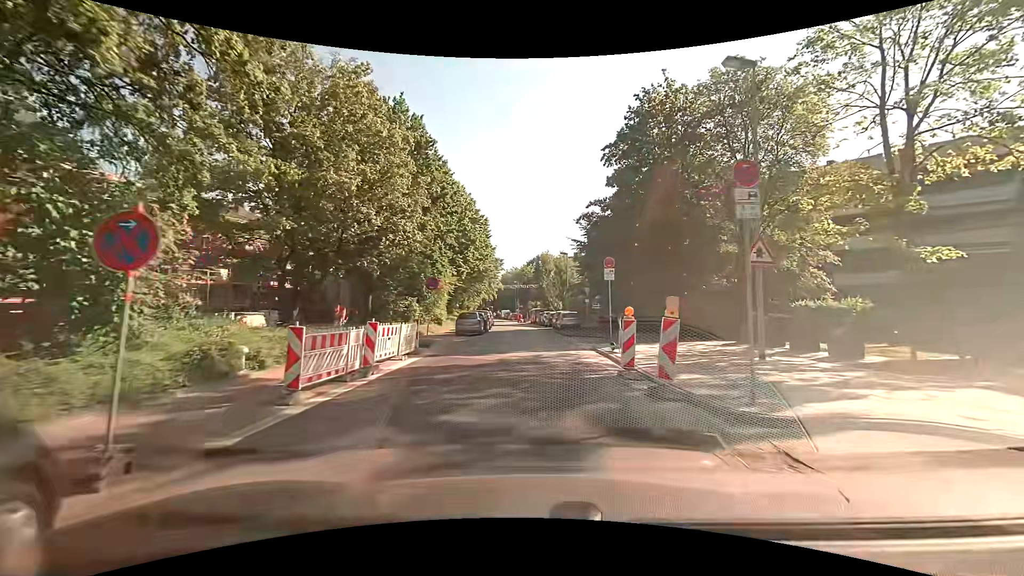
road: residential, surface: asphalt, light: Day
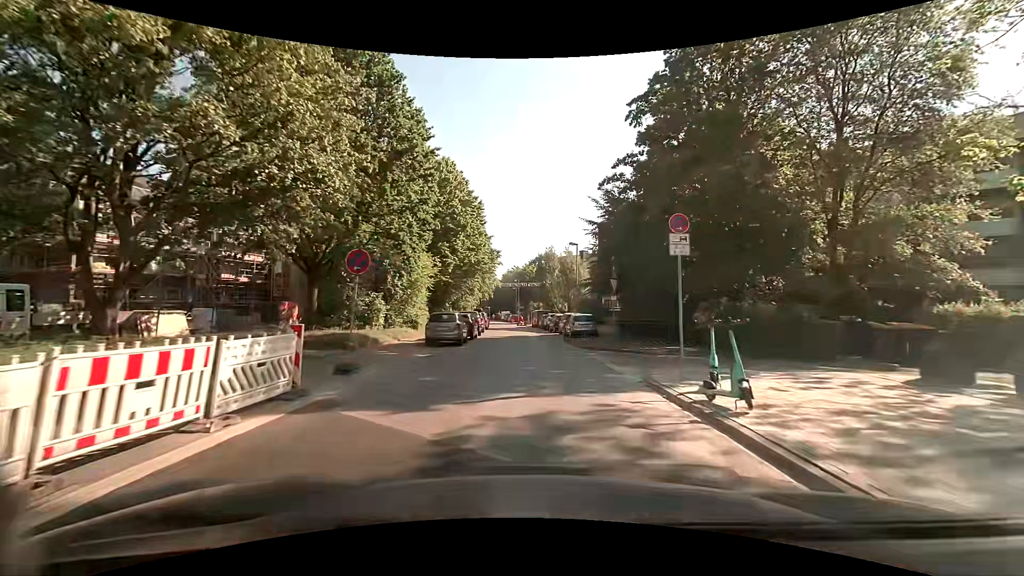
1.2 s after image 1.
(-0.1, +9.1) m; -2°
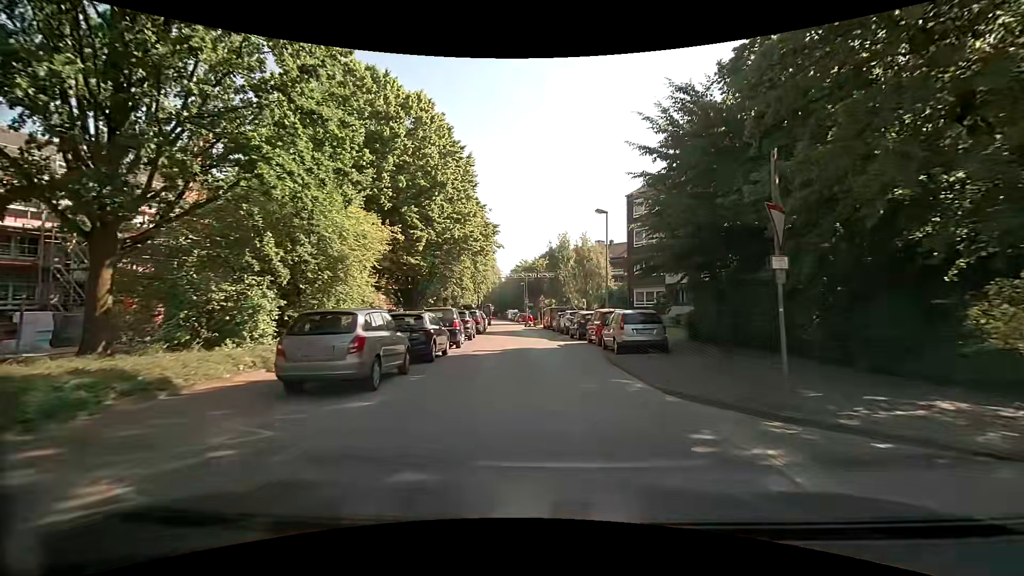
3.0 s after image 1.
(+0.2, +13.2) m; +1°
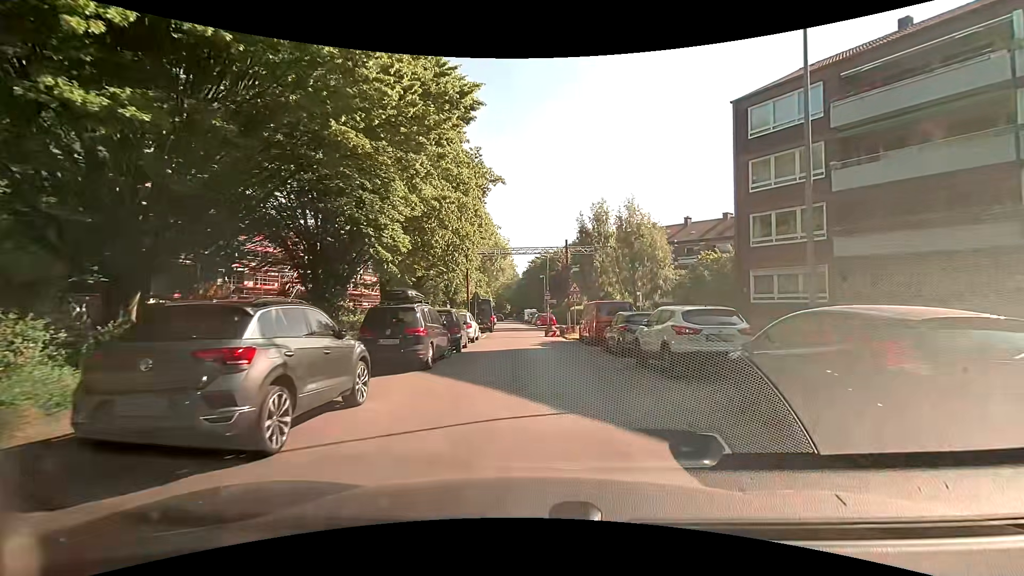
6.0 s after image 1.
(-0.7, +21.2) m; -3°
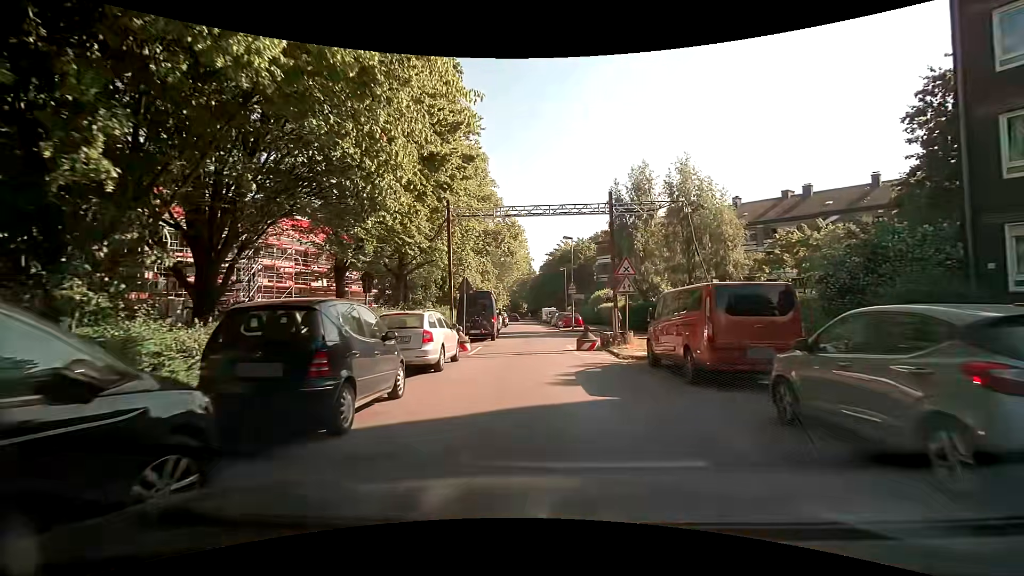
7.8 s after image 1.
(-0.2, +12.3) m; -1°
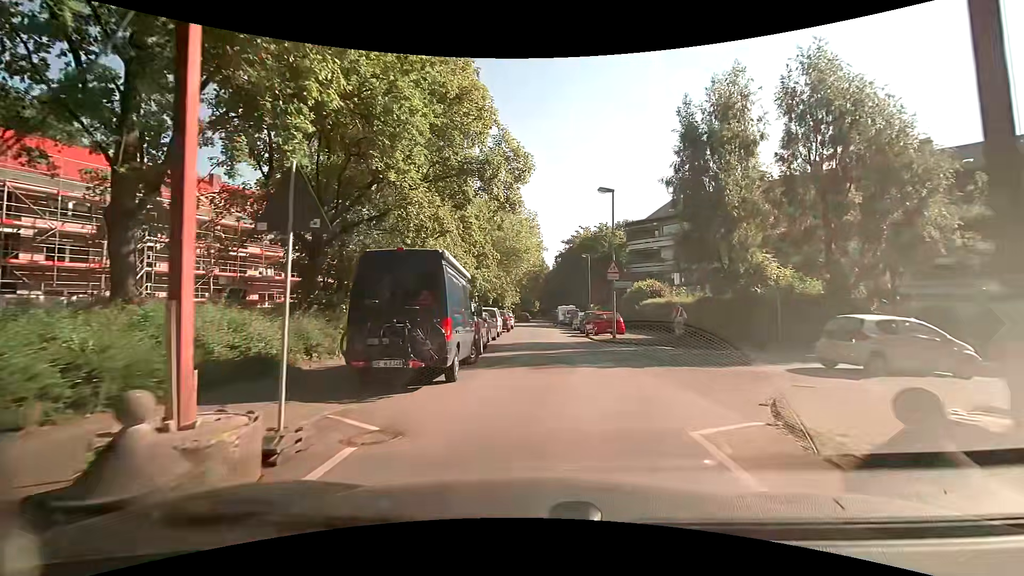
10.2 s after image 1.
(-0.4, +15.7) m; -1°
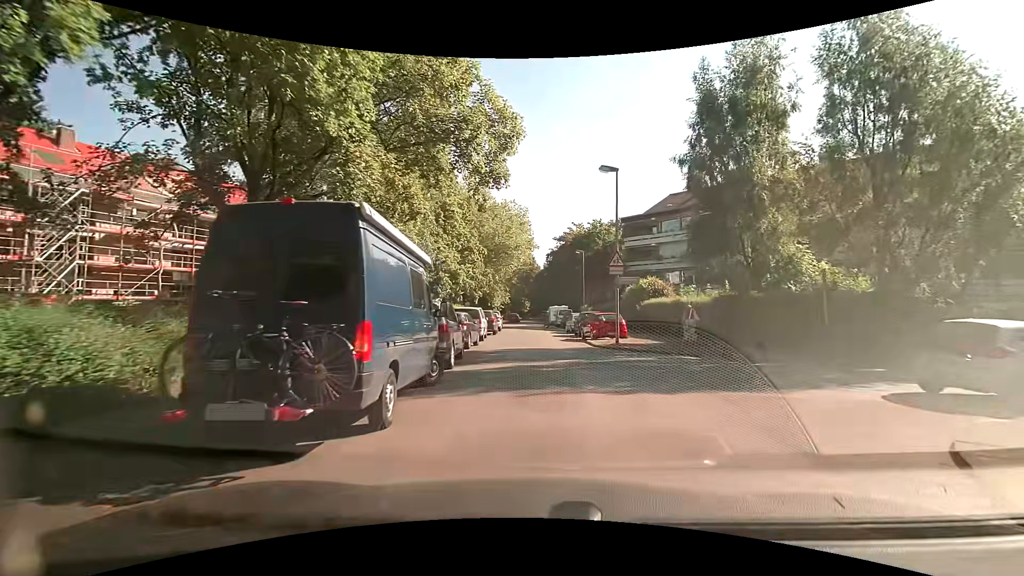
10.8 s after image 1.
(0.0, +3.9) m; 0°
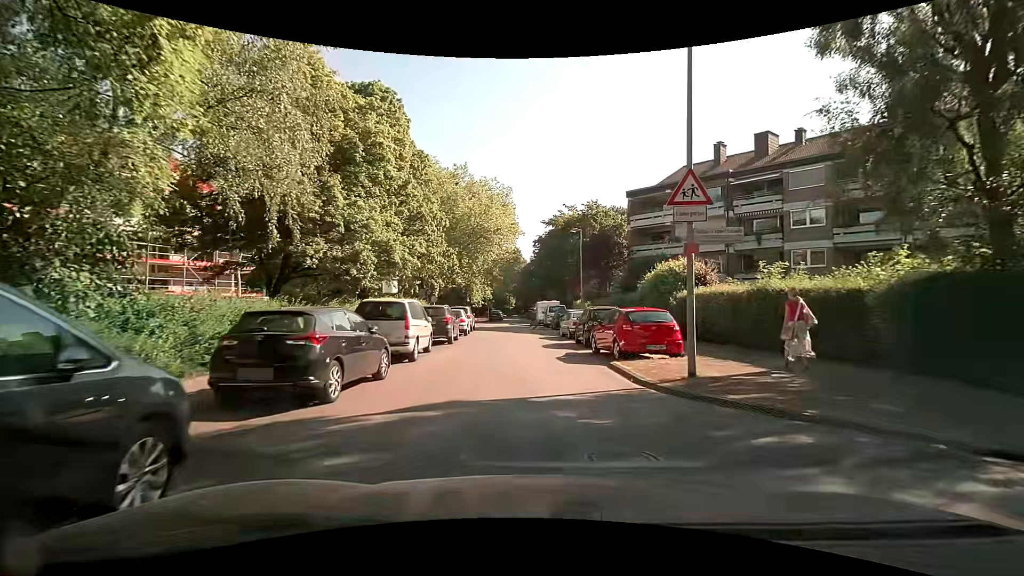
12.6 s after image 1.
(0.0, +12.0) m; 0°
